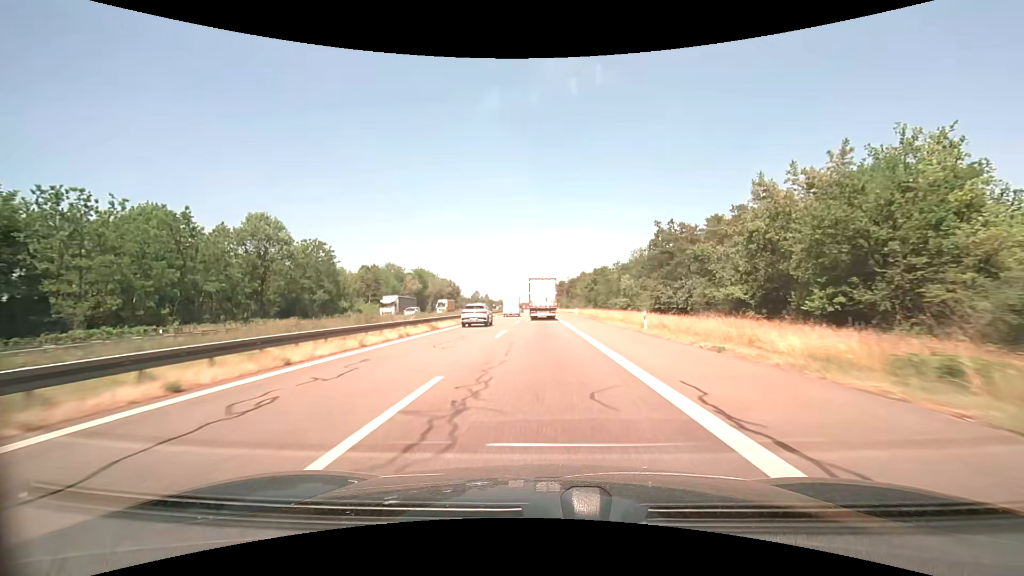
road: motorway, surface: asphalt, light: Day
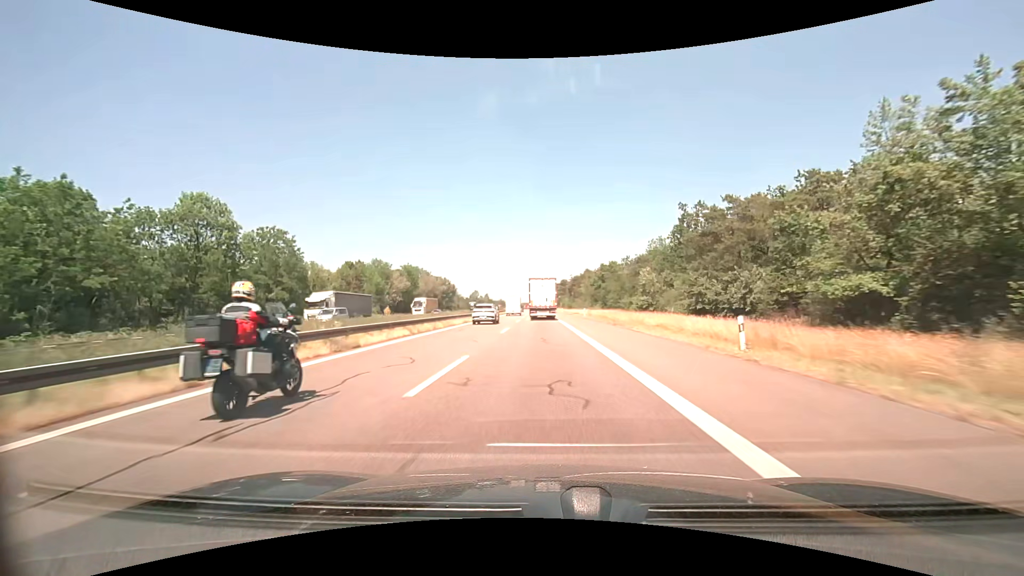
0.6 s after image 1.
(0.0, +14.0) m; 0°
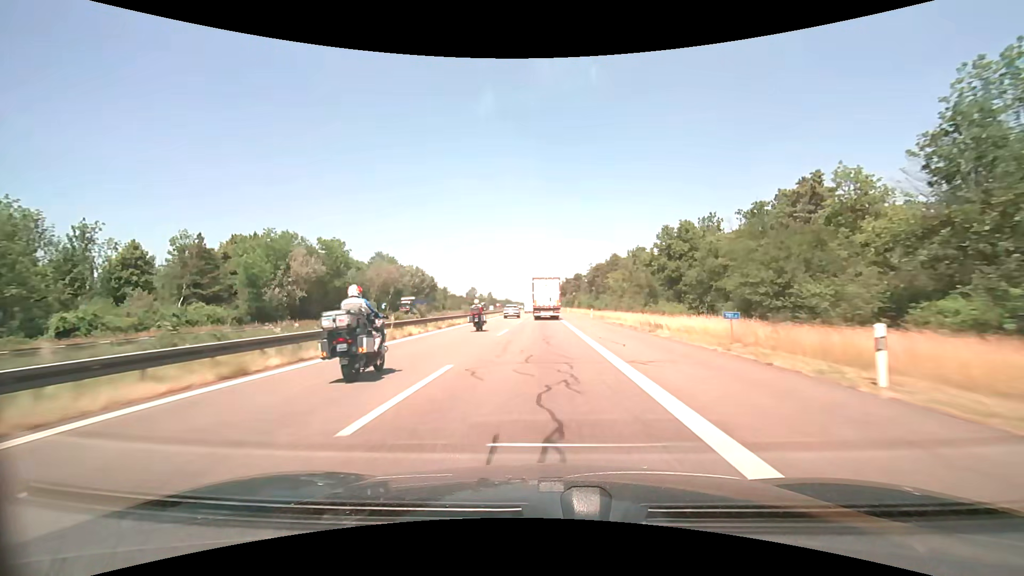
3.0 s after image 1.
(-0.4, +56.1) m; -1°
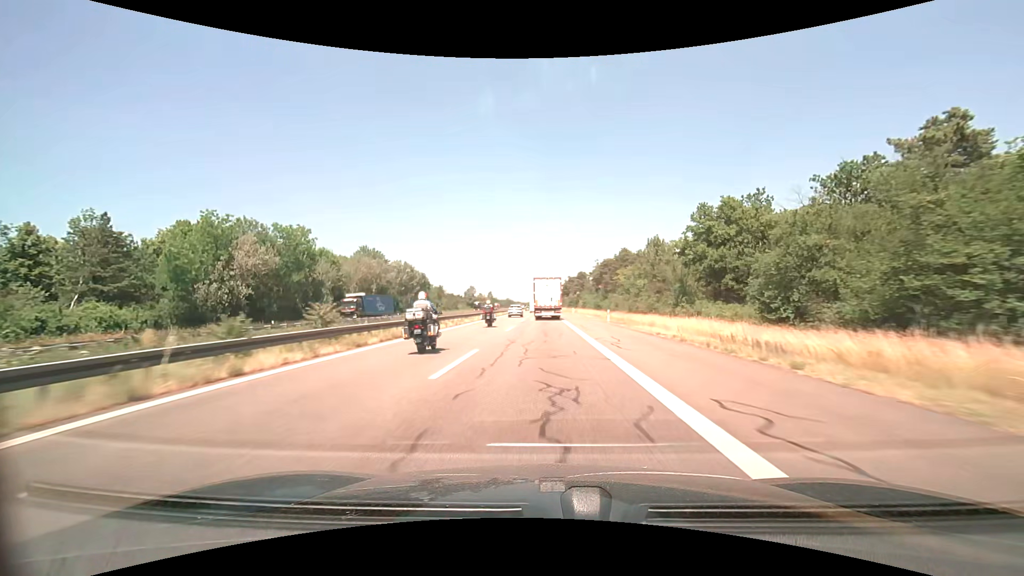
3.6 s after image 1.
(0.0, +14.0) m; 0°
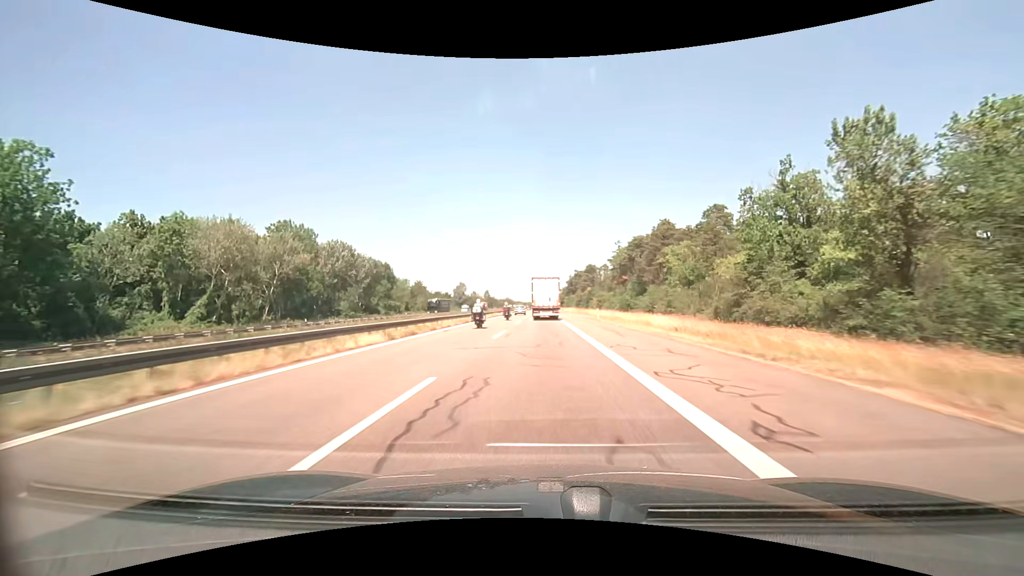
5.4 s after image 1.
(0.0, +42.1) m; 0°
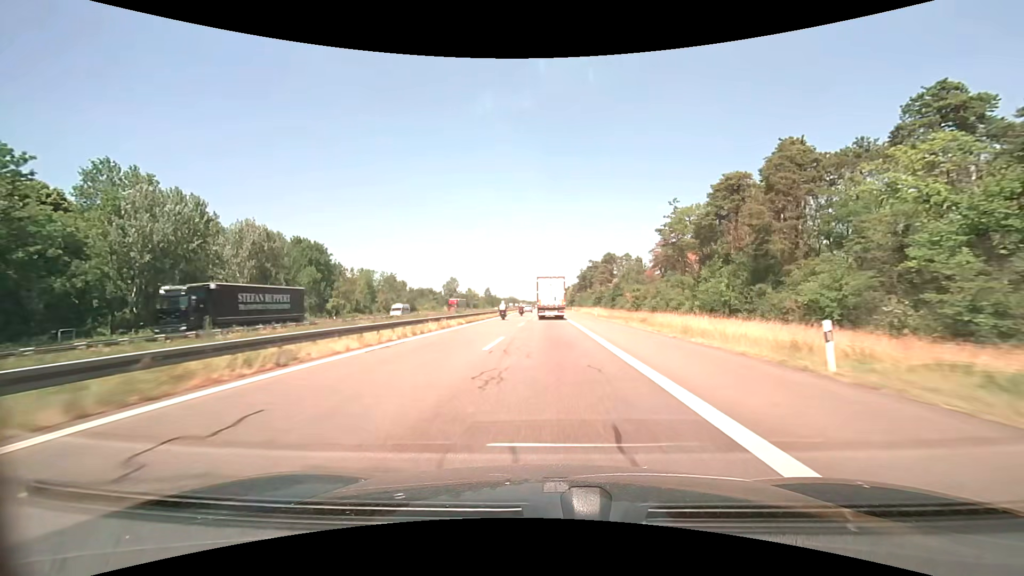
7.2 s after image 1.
(-0.3, +42.0) m; -1°
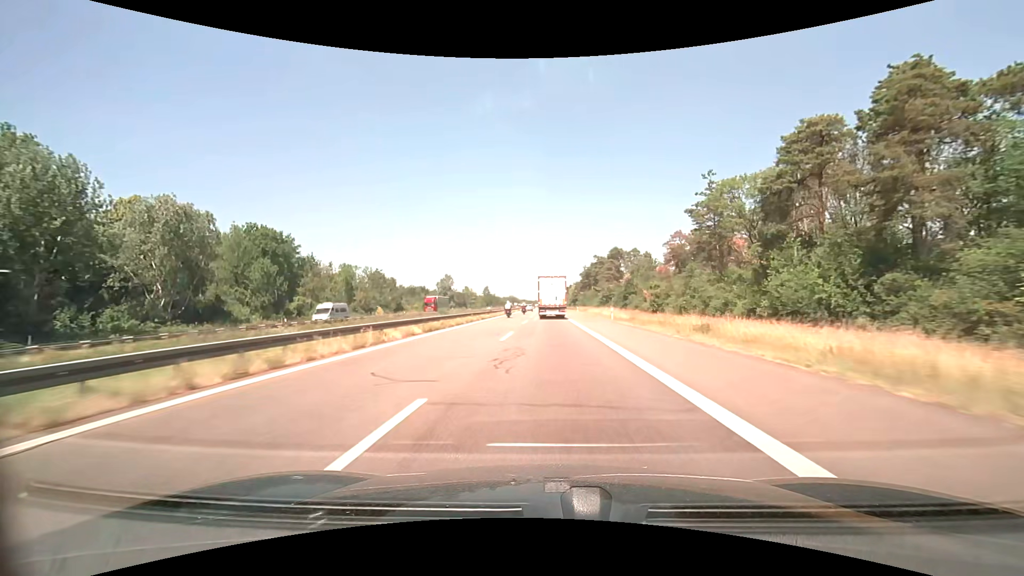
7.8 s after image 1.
(0.0, +14.0) m; 0°
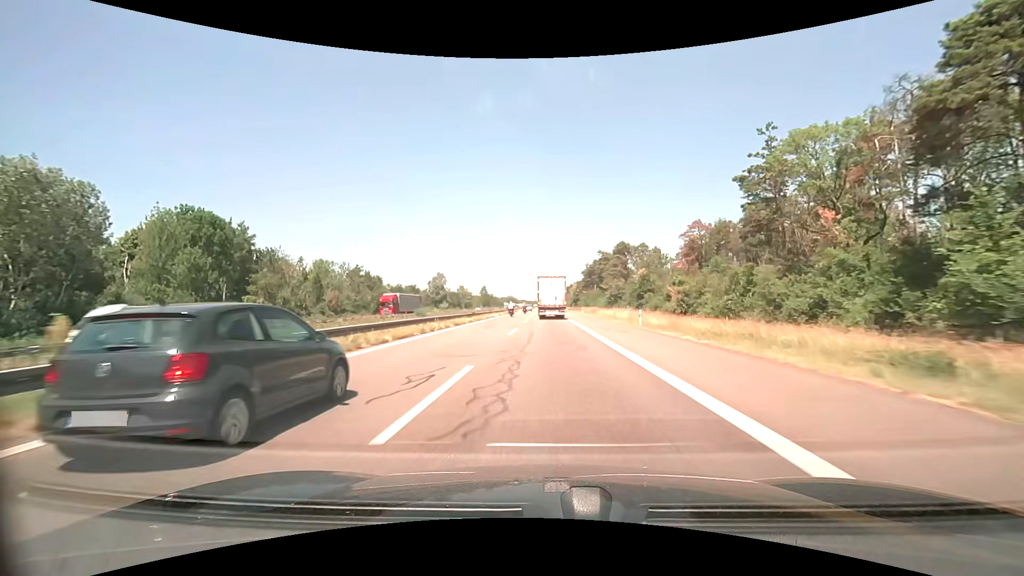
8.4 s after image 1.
(0.0, +14.0) m; 0°
(0, +10) (0, +20) (0, +30) (0, +40) (0, +50) (0, +60) (0, +70) (0, +80) (0, +90) (0, +100) m
